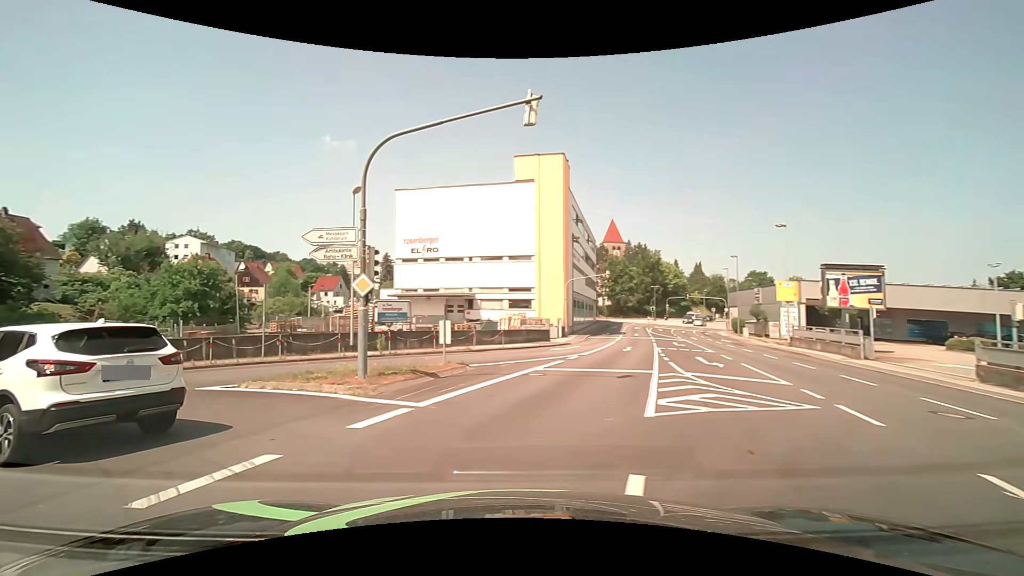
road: tertiary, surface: asphalt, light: Day
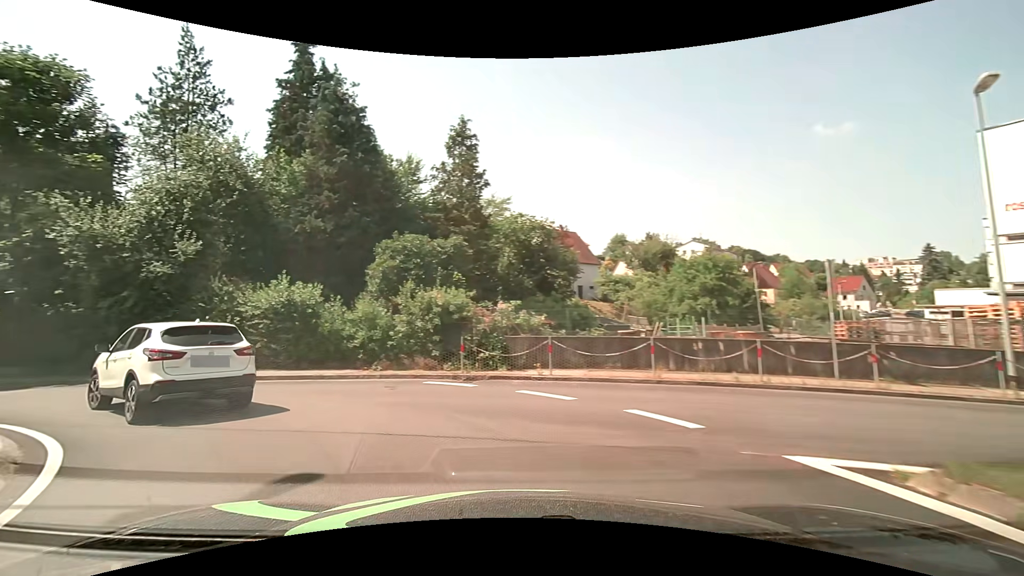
(-3.7, +7.7) m; -53°
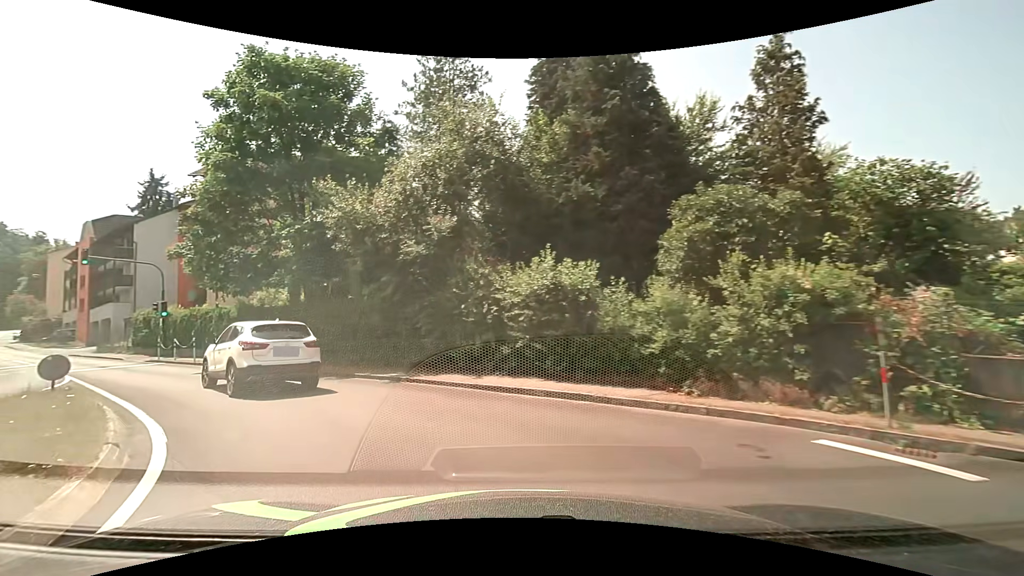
(-1.6, +5.8) m; -30°
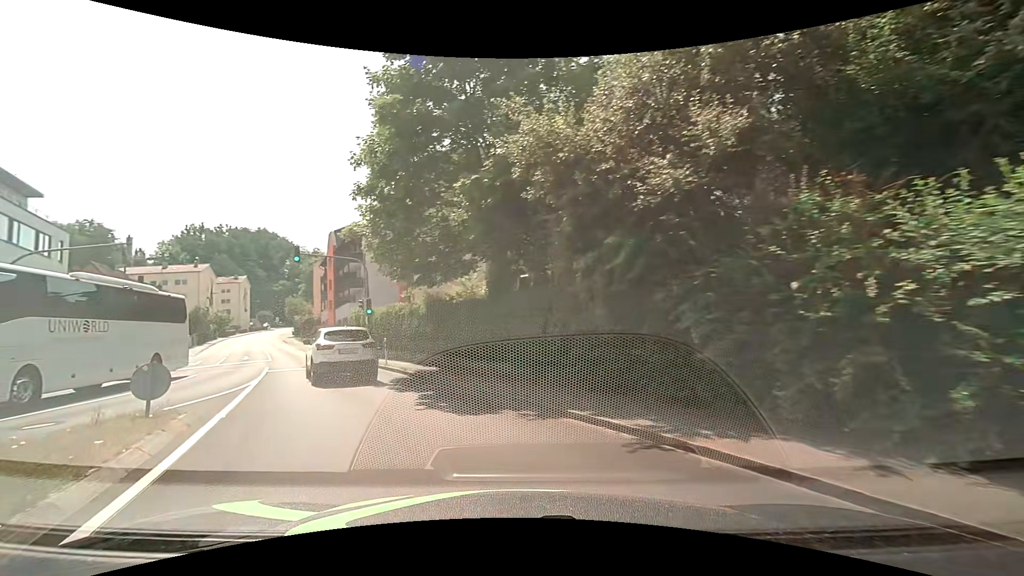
(-1.4, +6.9) m; -23°
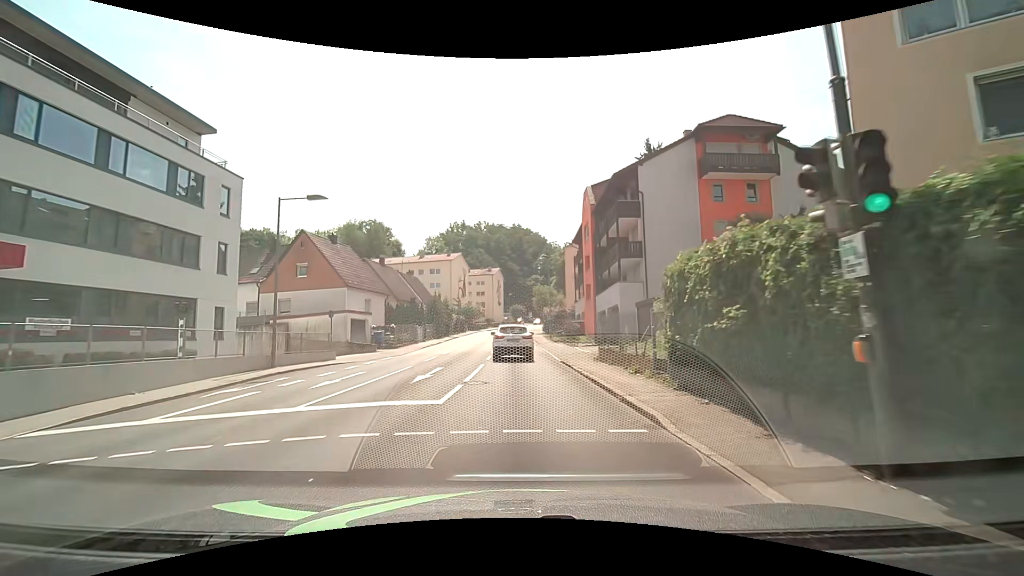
(-8.4, +22.0) m; -28°
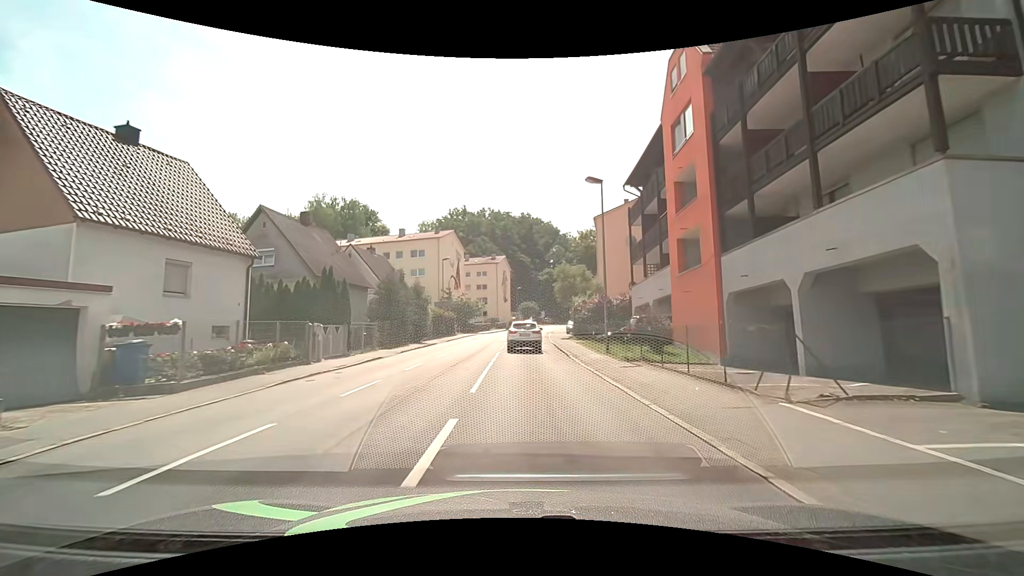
(-0.8, +25.0) m; -2°
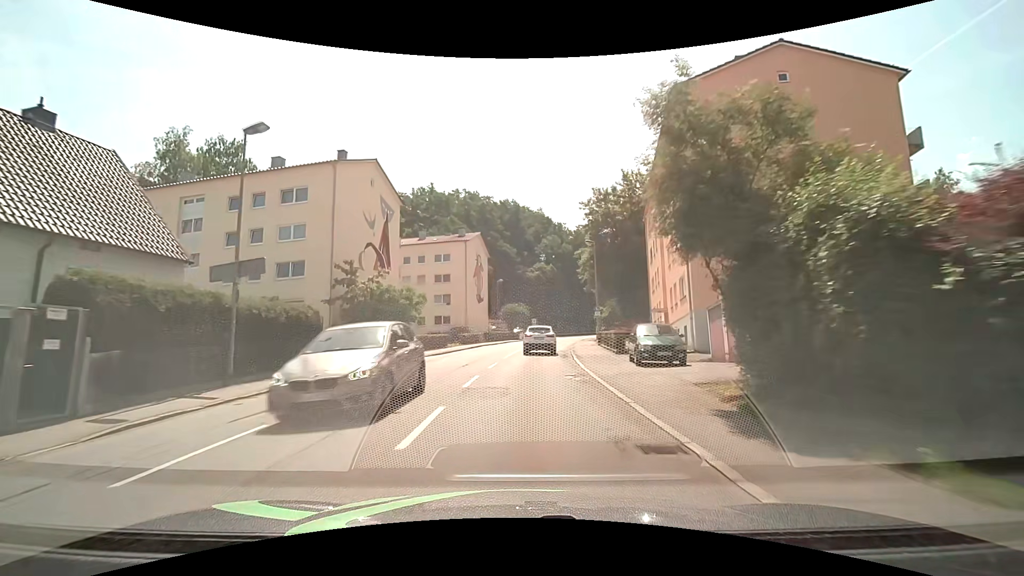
(+0.6, +35.6) m; +2°
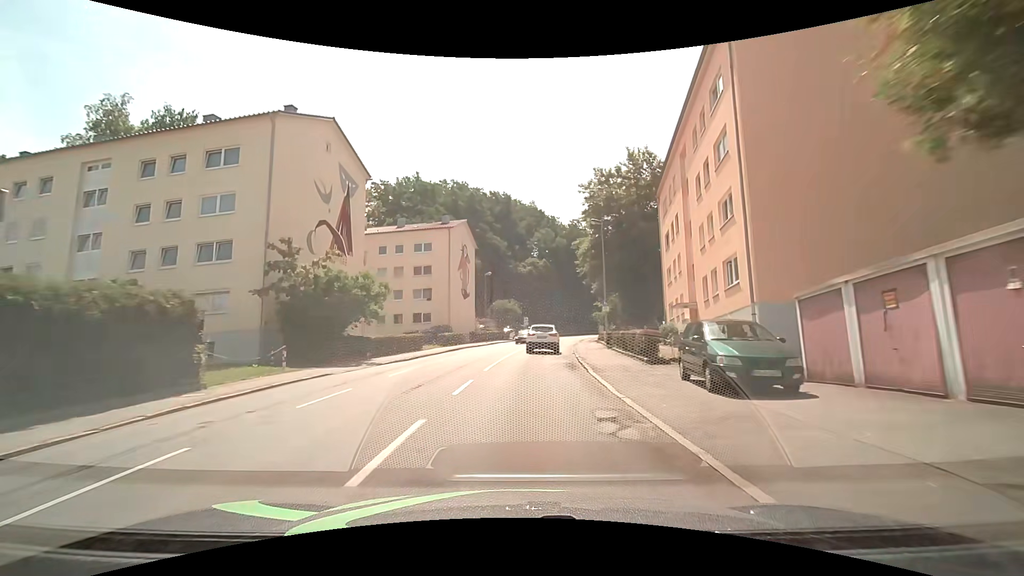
(0.0, +7.5) m; 0°
(0, +10) (+1, +20) (+2, +30) (+3, +40) (+4, +50) (+6, +60) (+8, +69) (+11, +79) (+13, +89) (+17, +98) m
